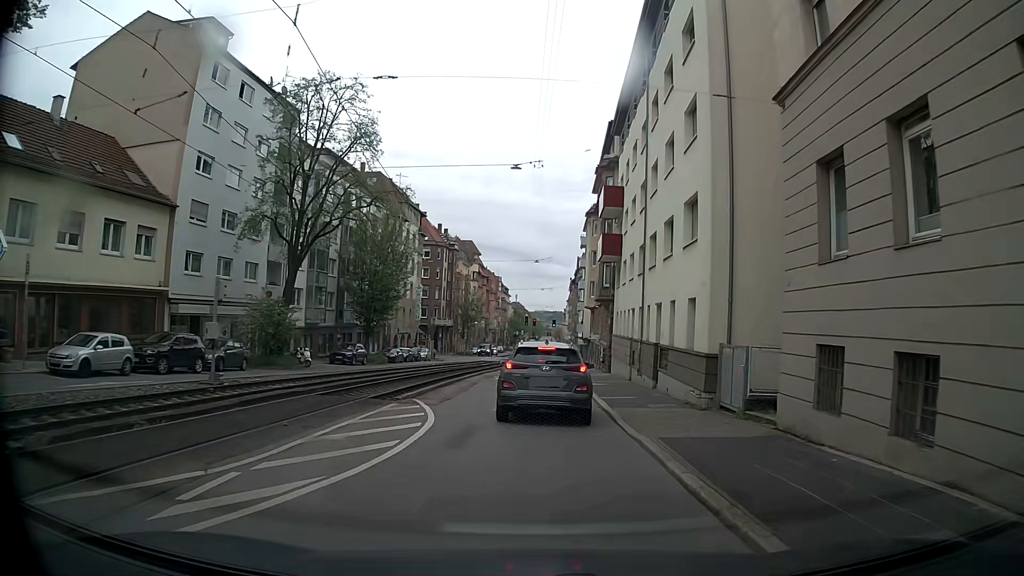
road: tertiary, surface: asphalt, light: Day
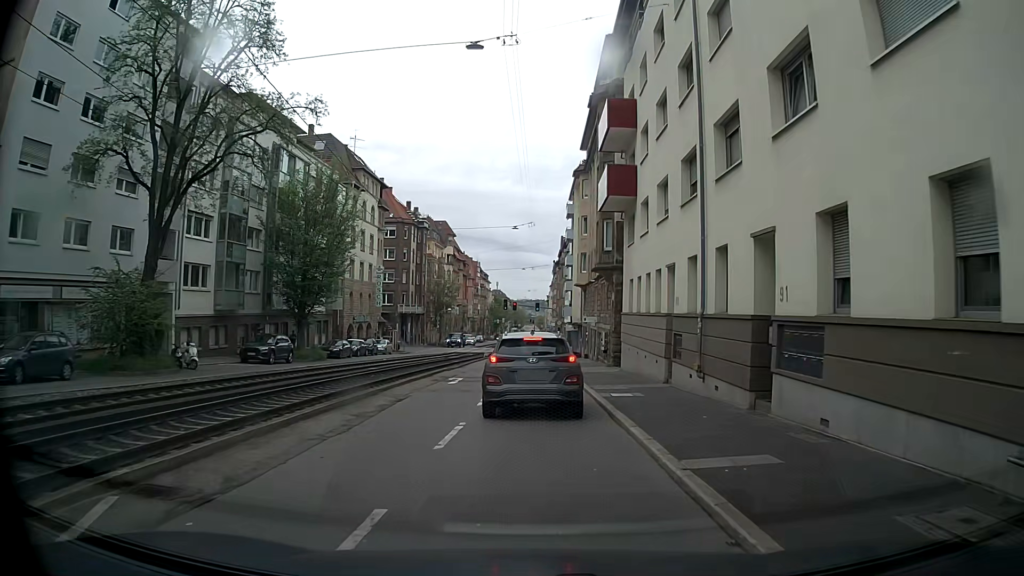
(+0.7, +13.0) m; +2°
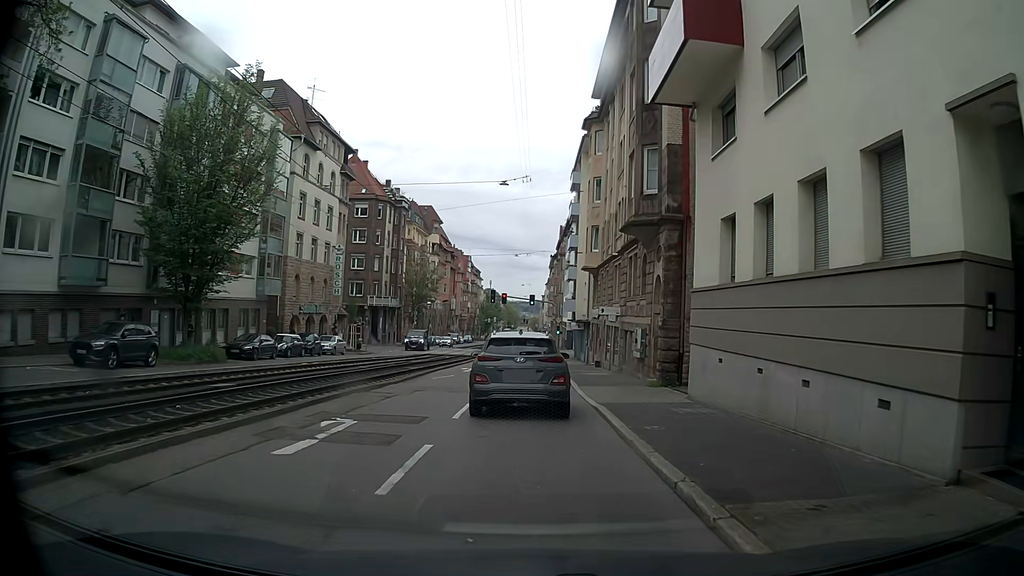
(+0.3, +14.8) m; +3°
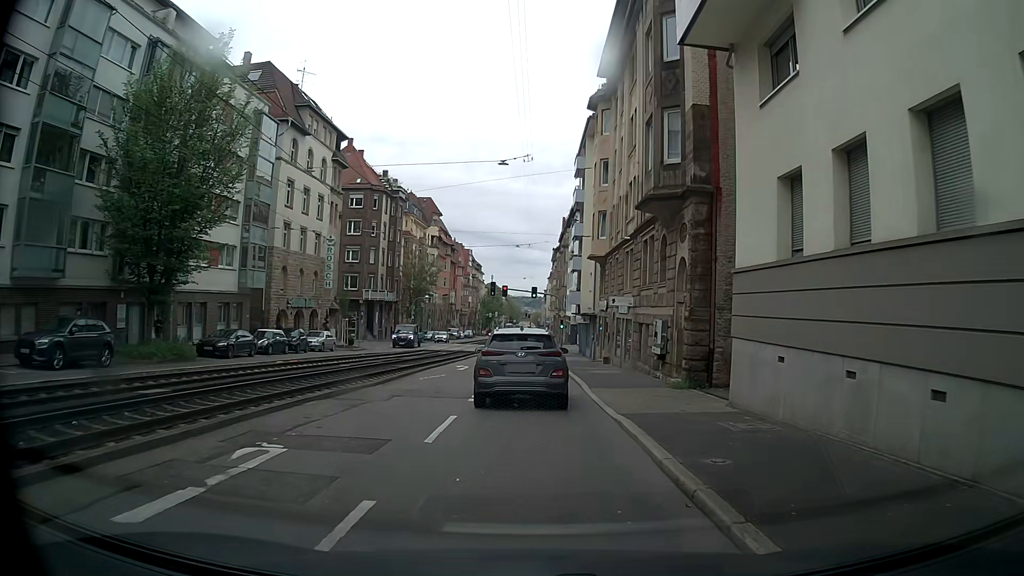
(-0.1, +3.4) m; 0°
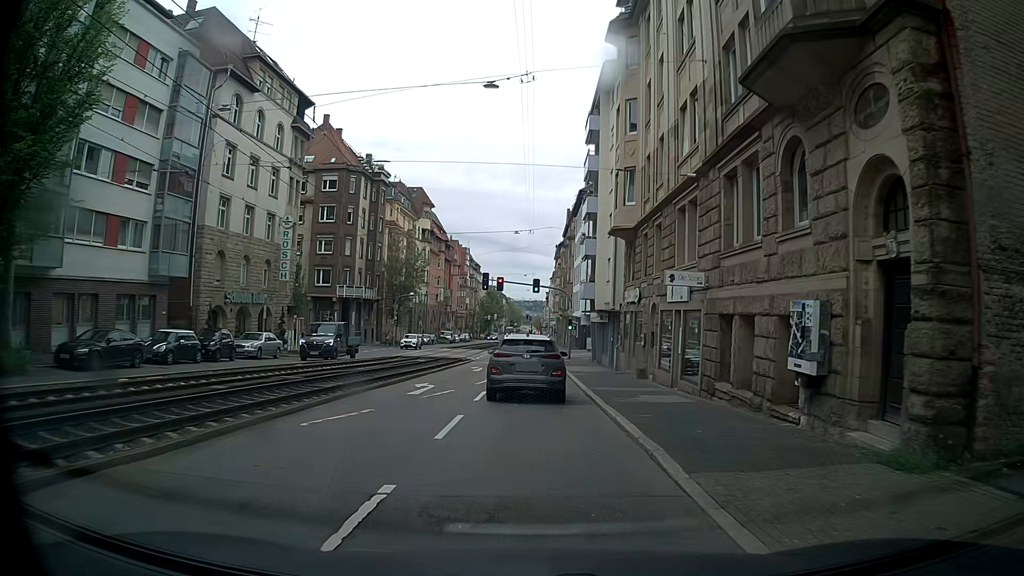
(-0.3, +11.7) m; 0°
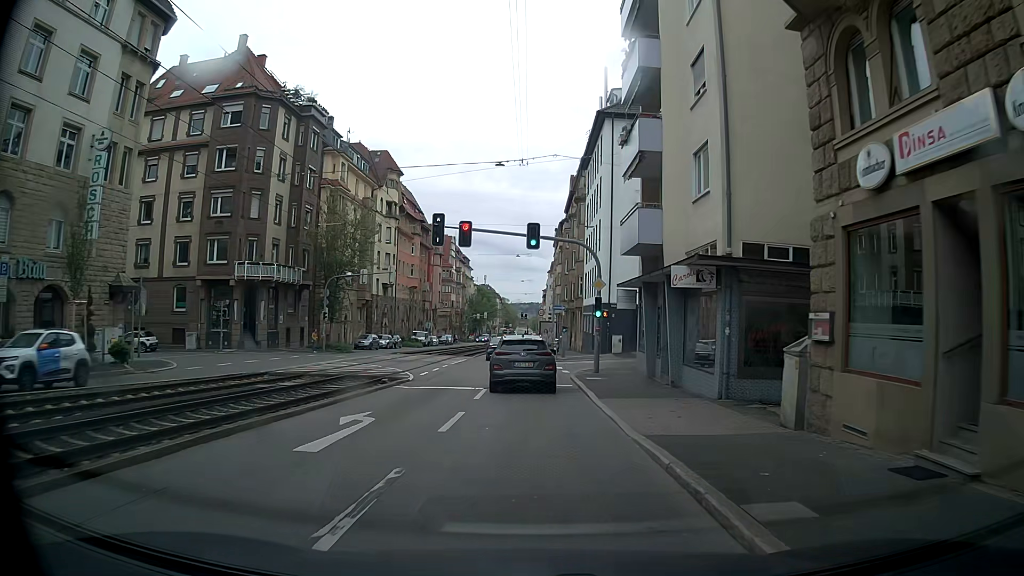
(-0.5, +23.9) m; 0°
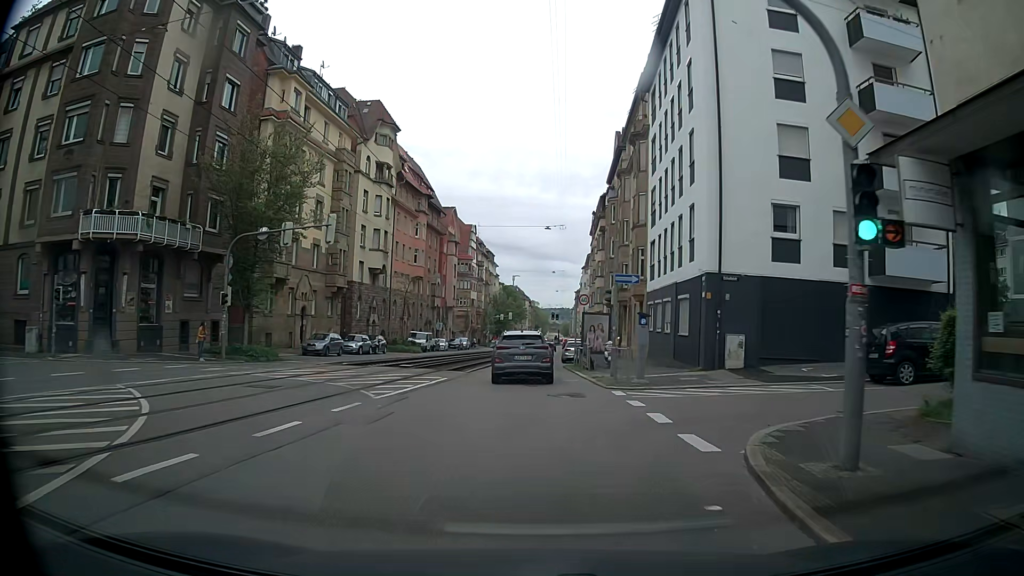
(-0.6, +20.6) m; -4°
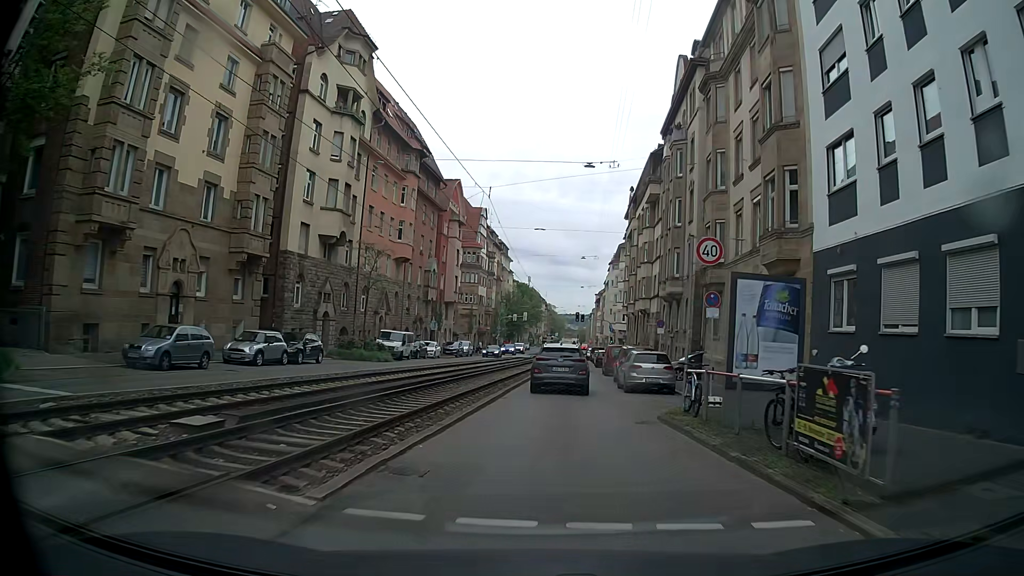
(-0.4, +21.1) m; -1°
